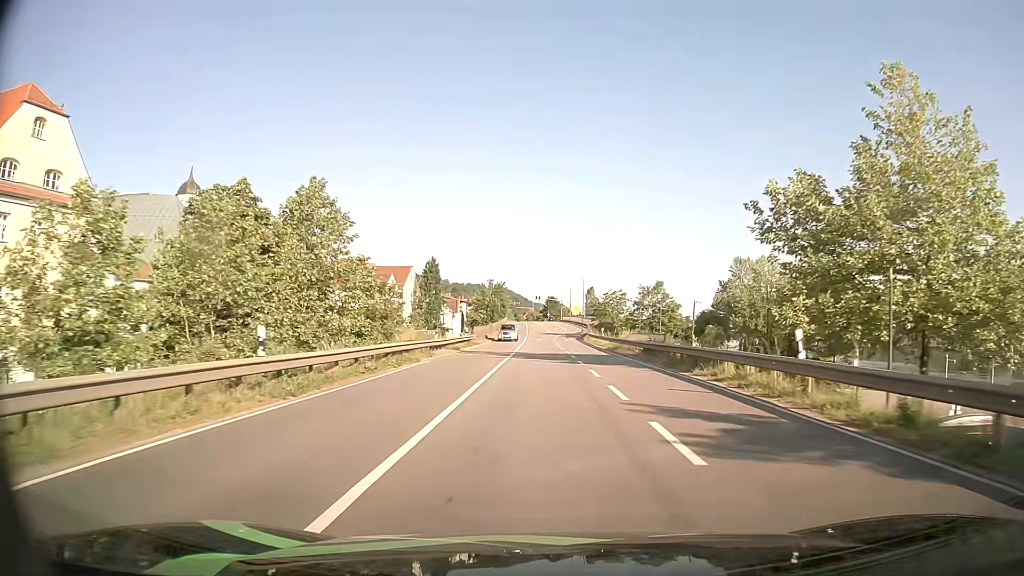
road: primary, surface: asphalt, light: Day
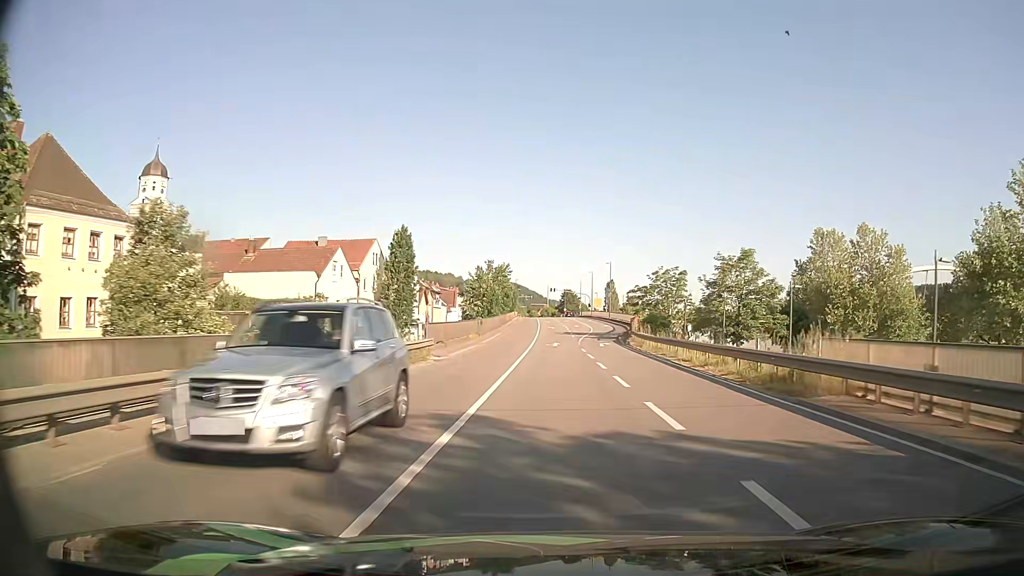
(-0.4, +27.7) m; -1°
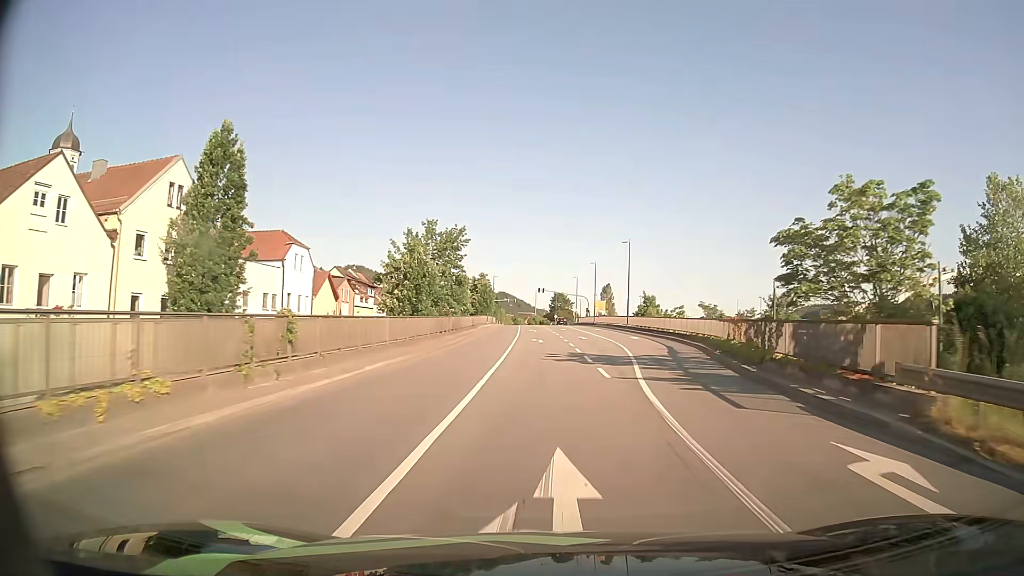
(+0.2, +36.7) m; +1°
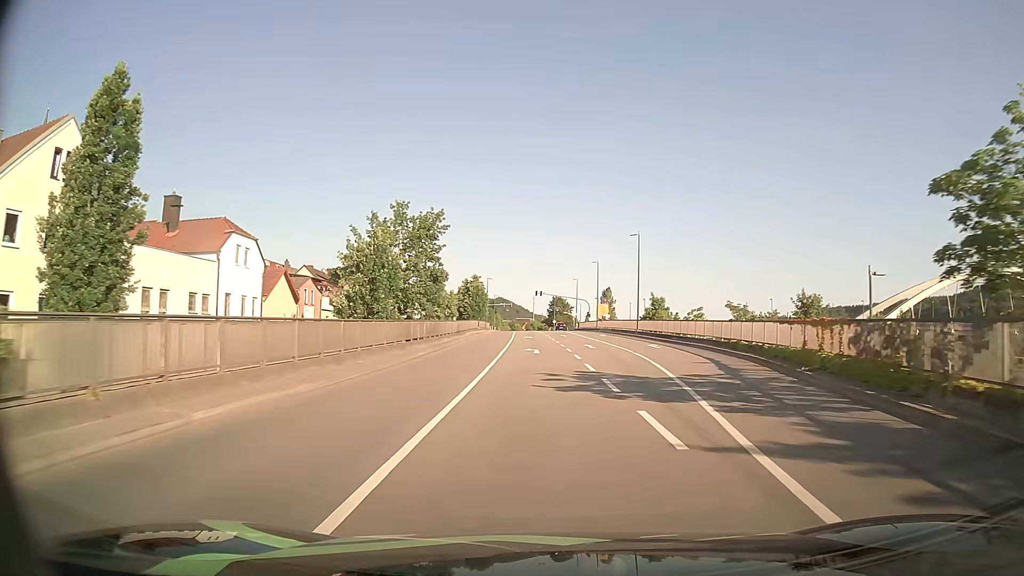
(0.0, +9.1) m; 0°
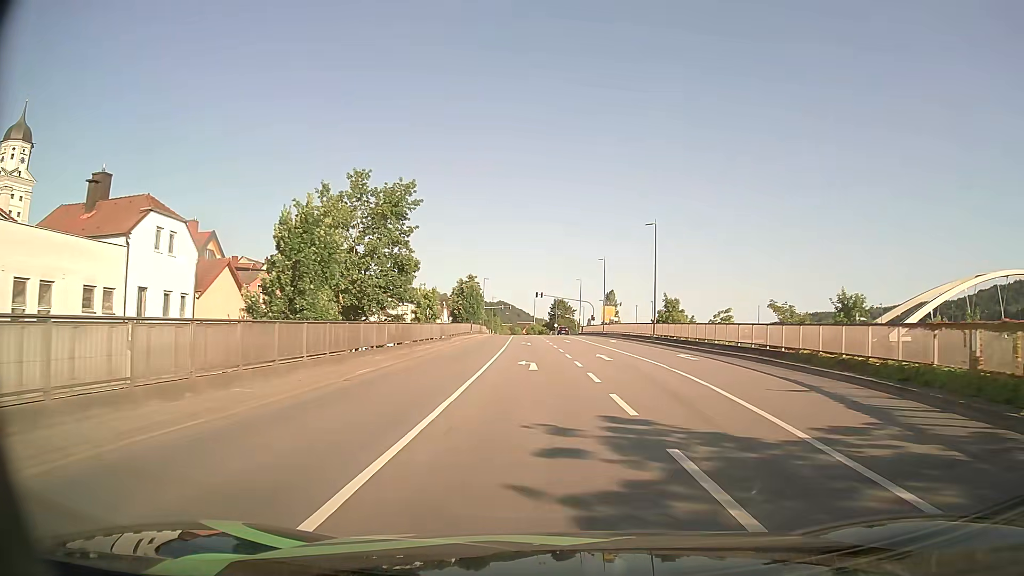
(0.0, +8.9) m; 0°
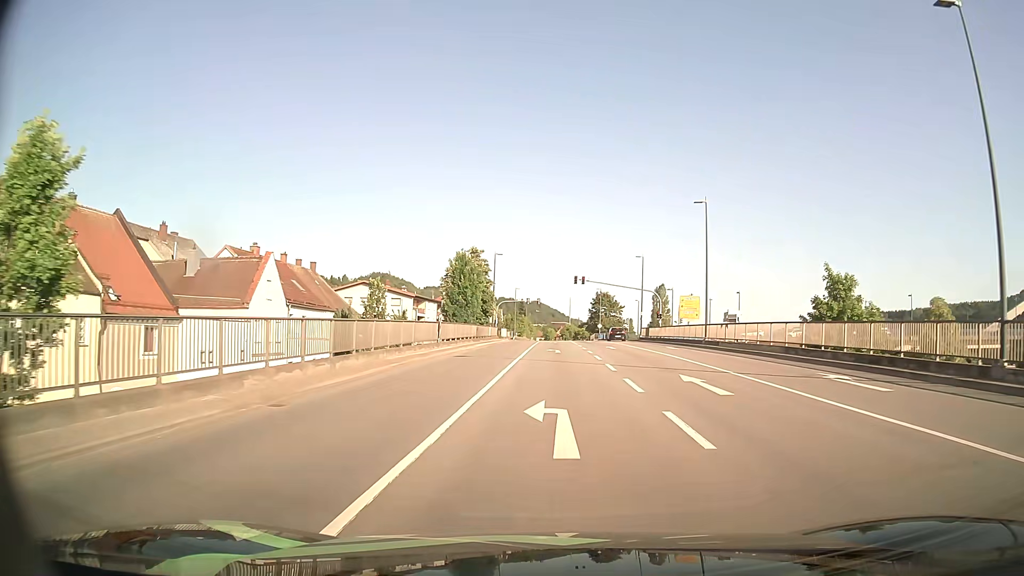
(-0.9, +38.5) m; -3°
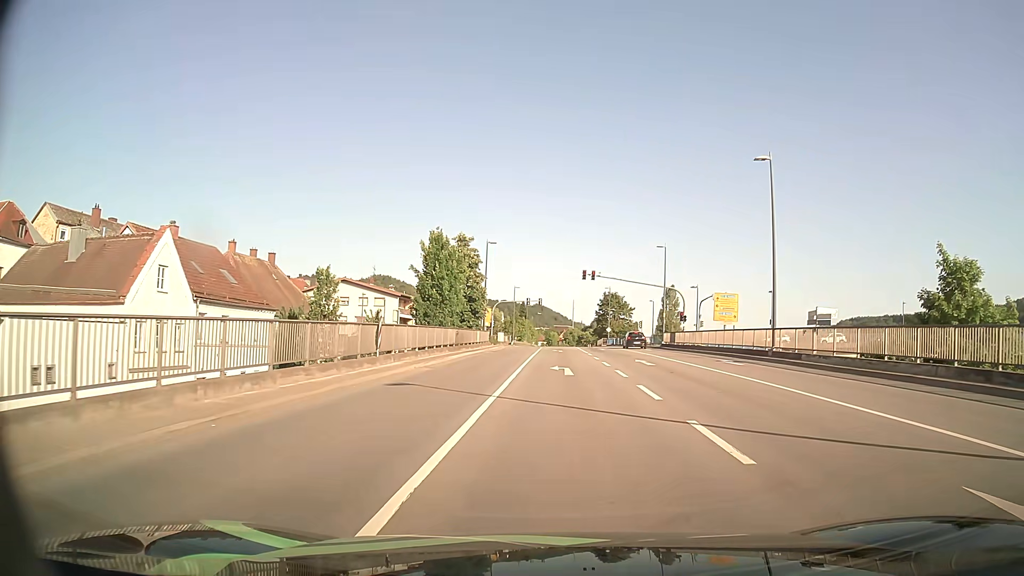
(0.0, +12.5) m; 0°
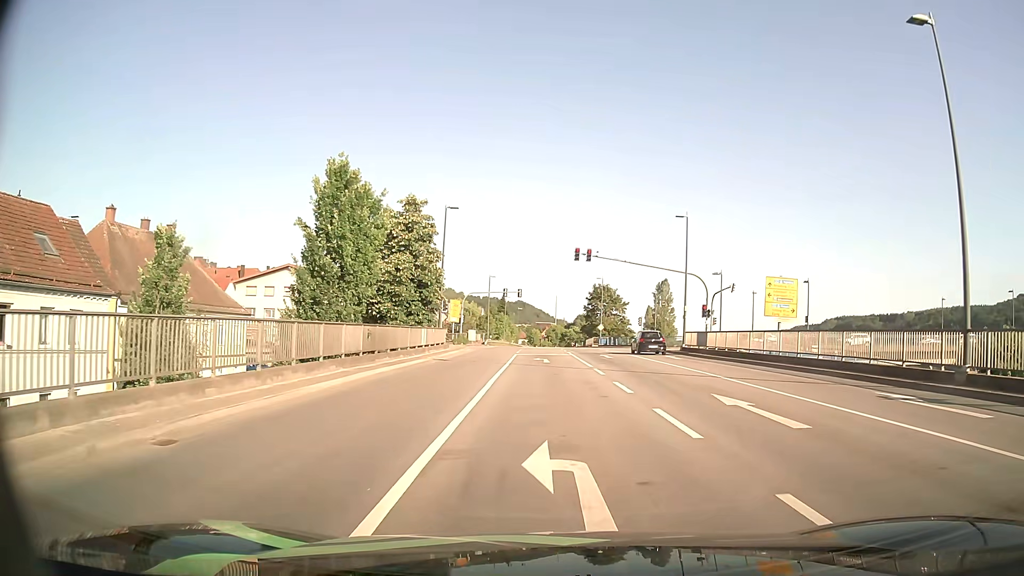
(+0.1, +16.0) m; +1°
(0, +10) (0, +20) (0, +30) (0, +40) (0, +50) (-1, +60) (-8, +67) (-17, +70) (-27, +69) (-37, +69) m
